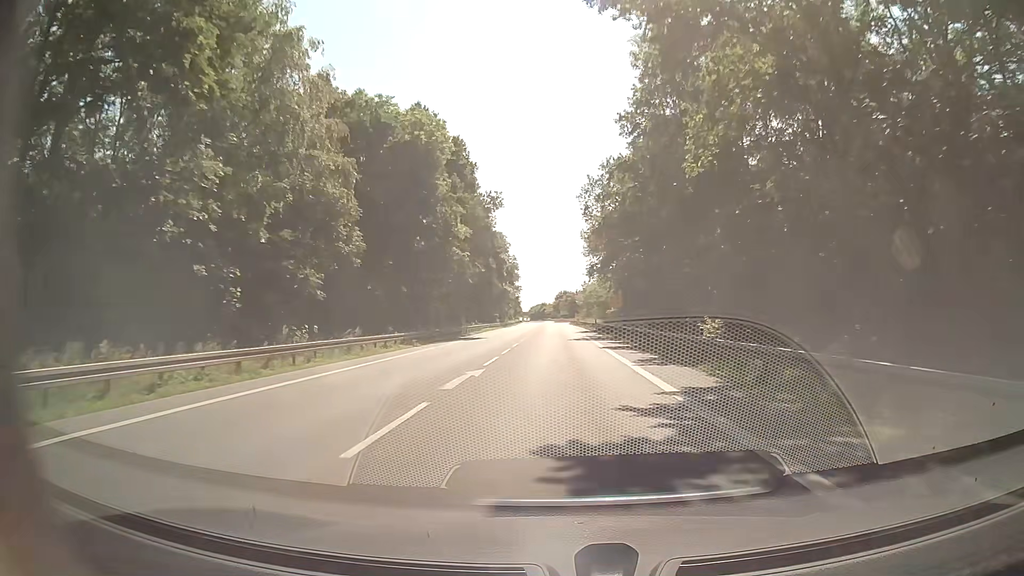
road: secondary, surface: asphalt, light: Day
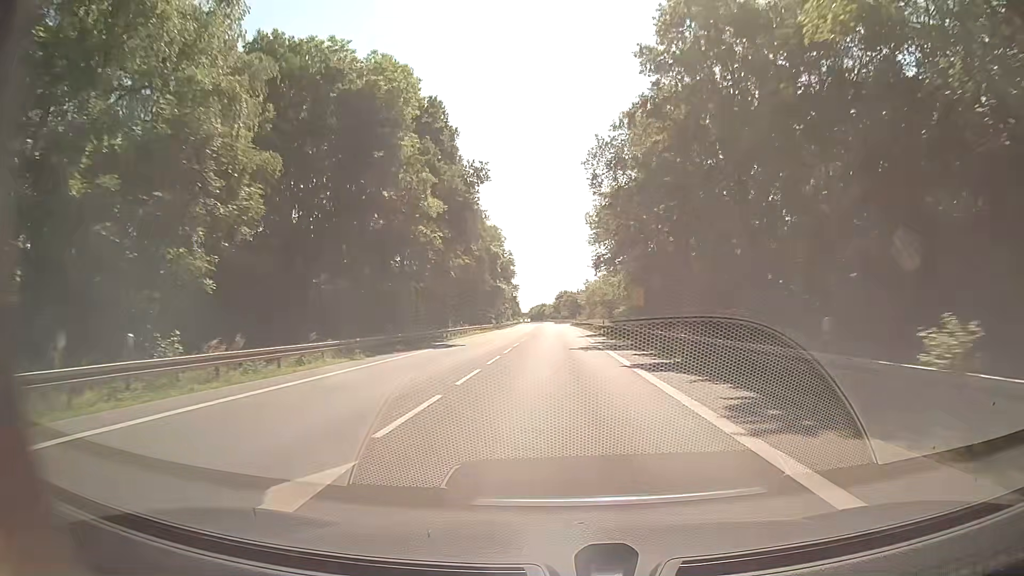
(-0.2, +11.3) m; -1°
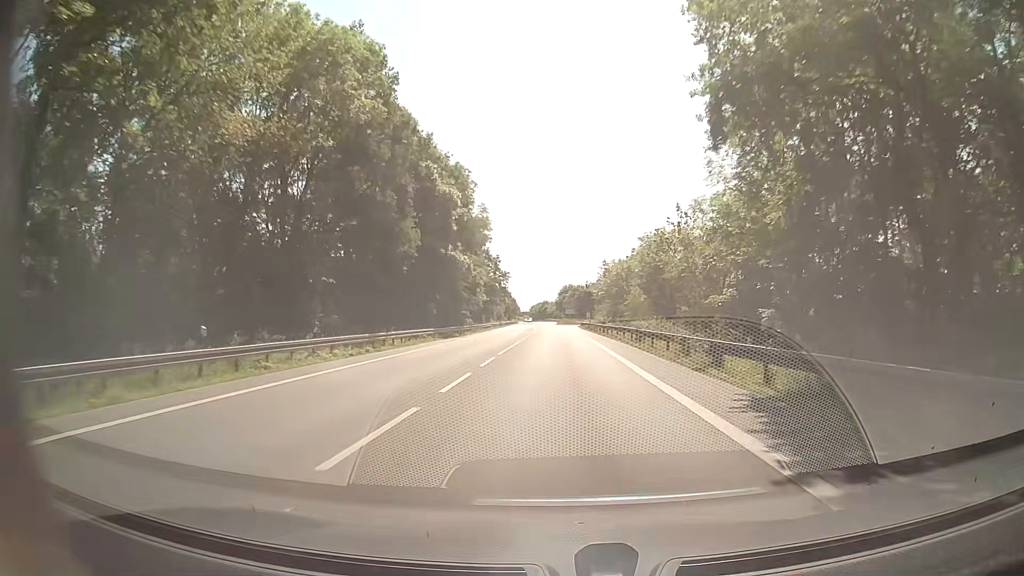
(-0.2, +45.2) m; -1°
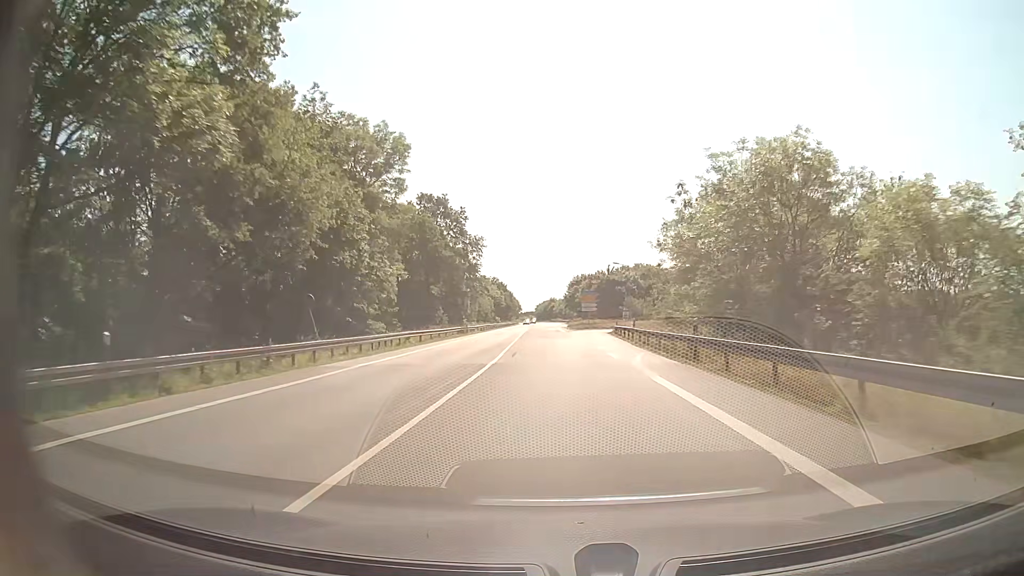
(+0.2, +56.5) m; 0°
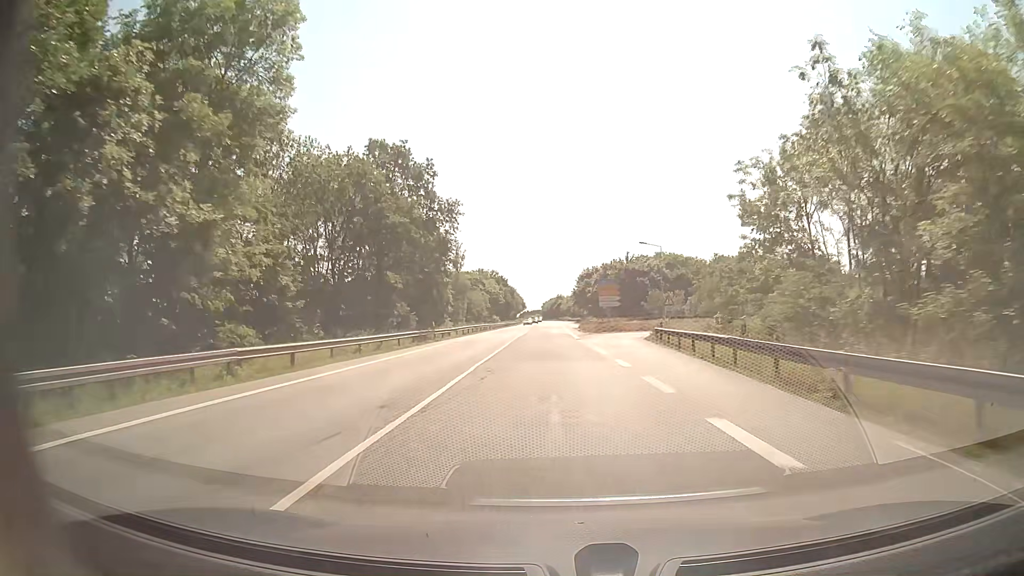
(-0.3, +22.6) m; -1°
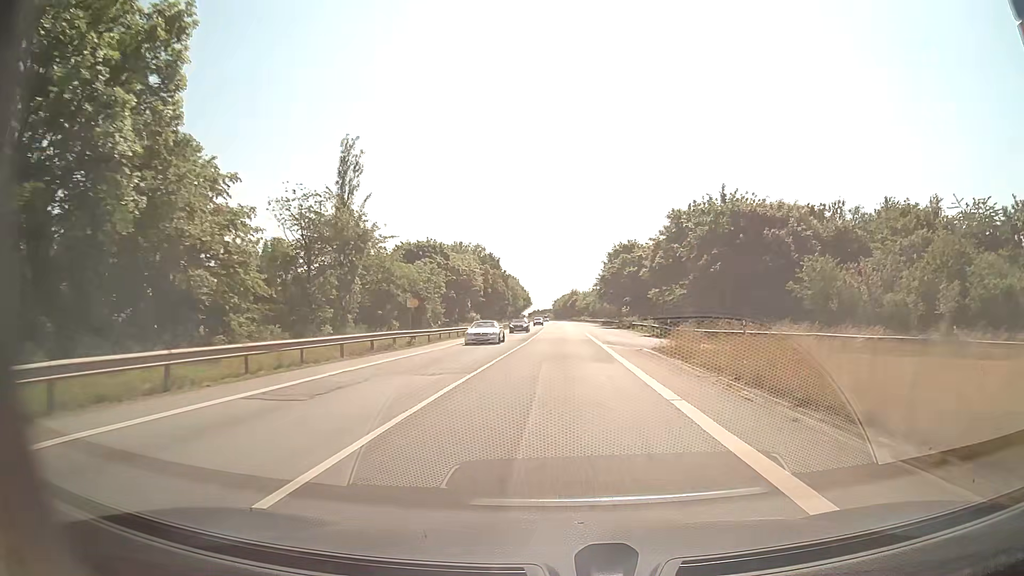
(-0.8, +56.6) m; -1°
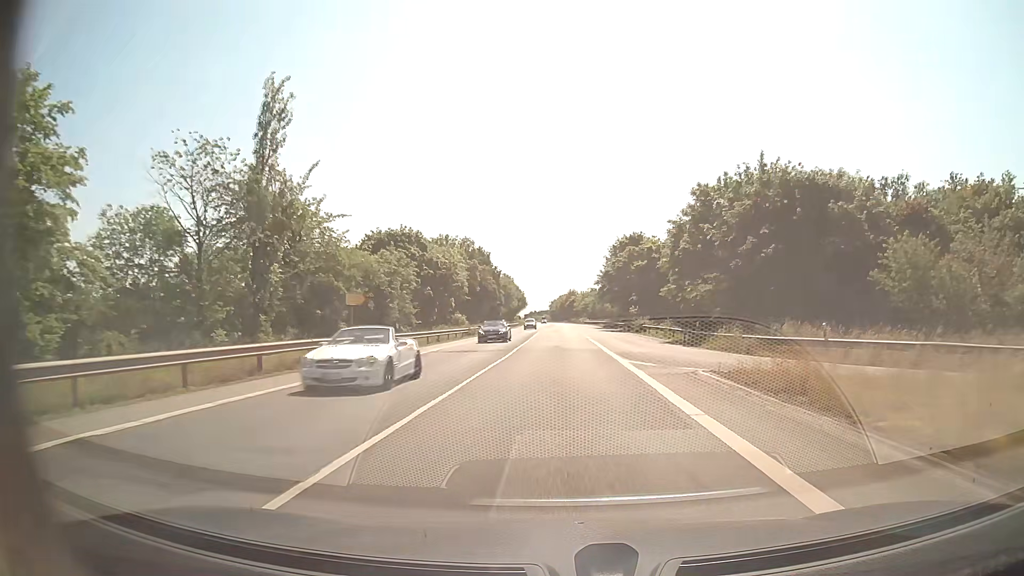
(0.0, +11.3) m; 0°
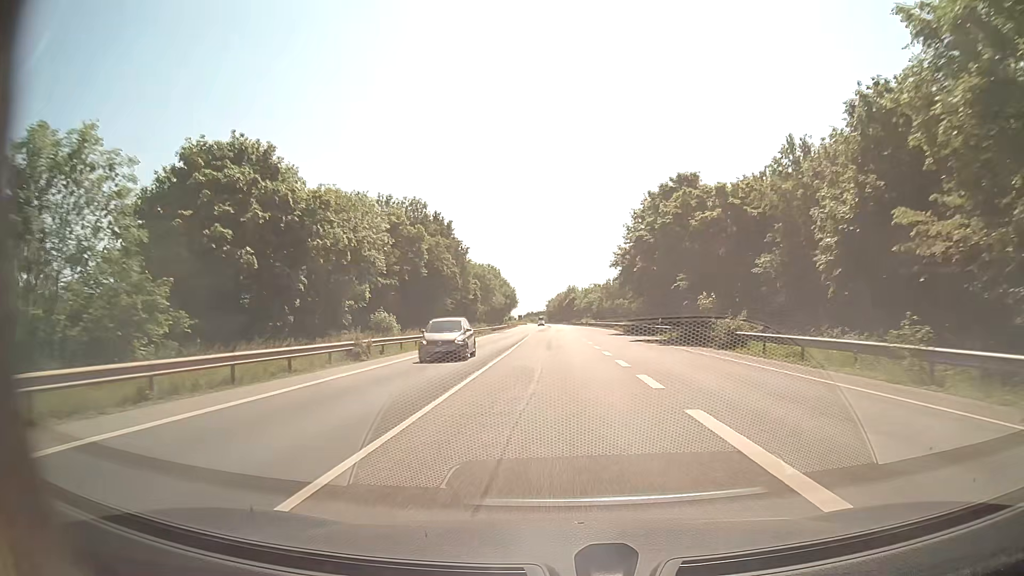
(+0.2, +34.0) m; 0°
(0, +10) (0, +20) (0, +30) (0, +40) (0, +50) (0, +60) (-1, +70) (-1, +80) (-1, +90) (-1, +100) m
